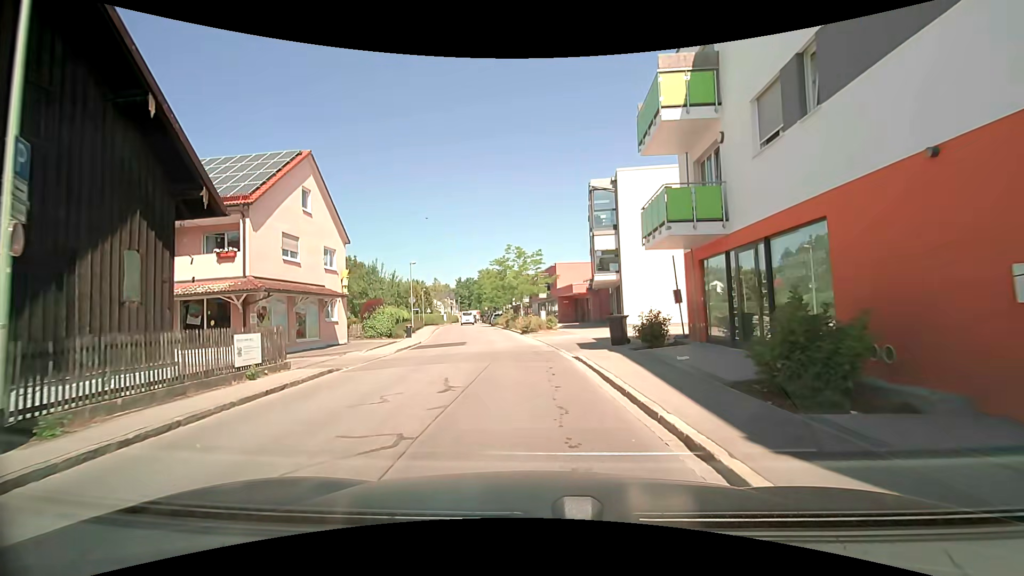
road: residential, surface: asphalt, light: Day
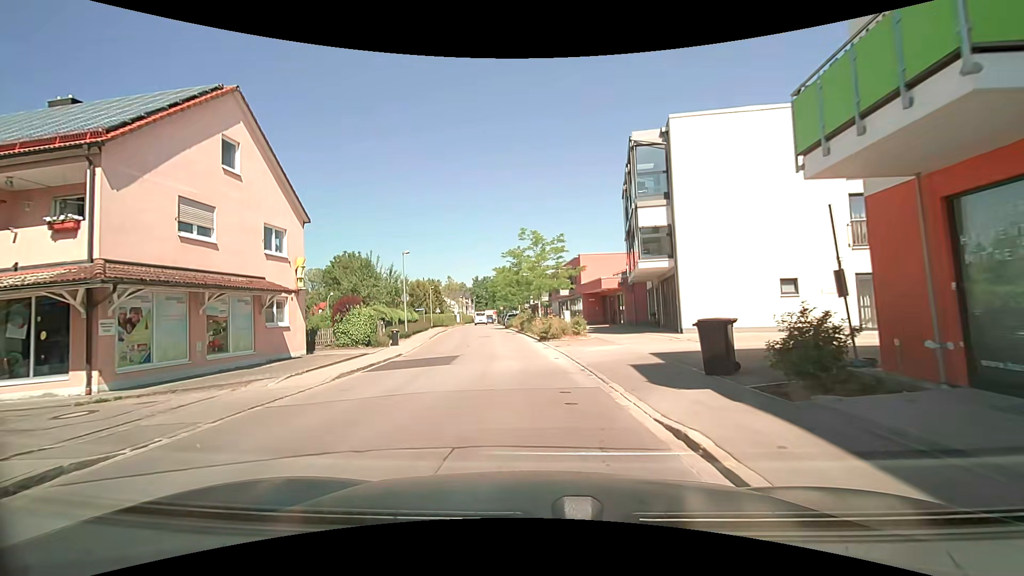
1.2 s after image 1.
(-0.3, +8.4) m; -2°
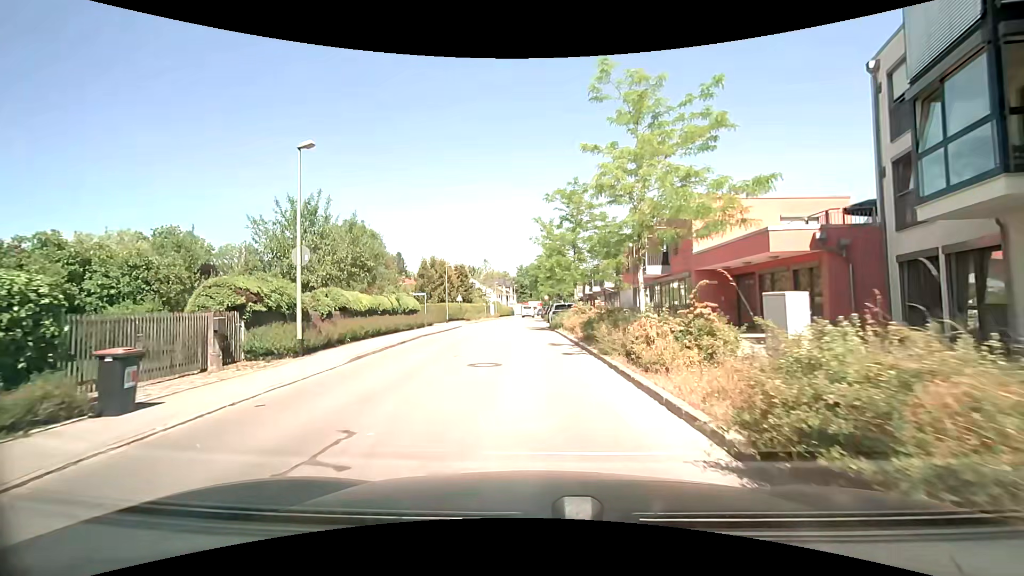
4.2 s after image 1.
(-1.6, +22.1) m; -6°
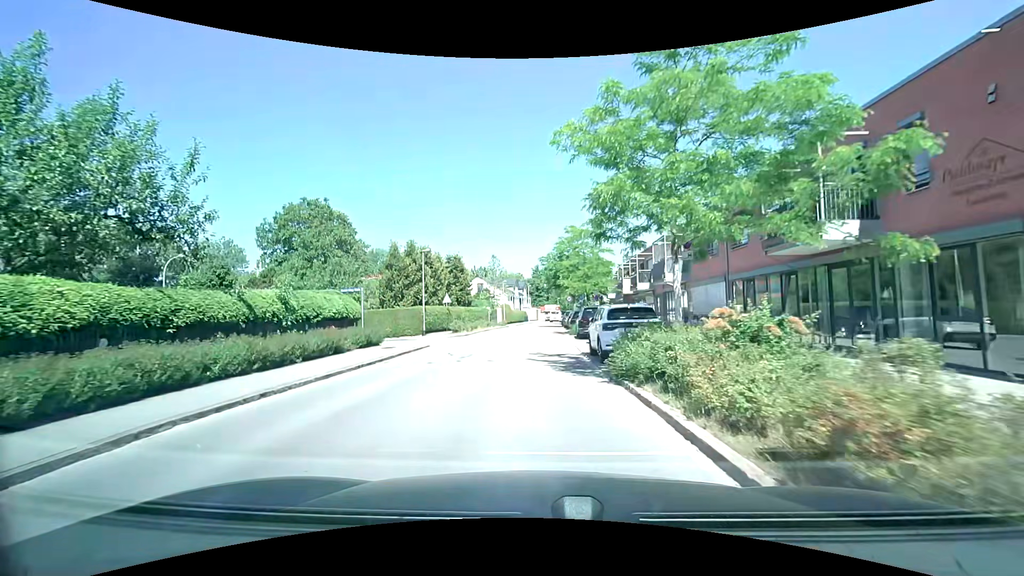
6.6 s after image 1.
(-0.5, +17.6) m; -3°
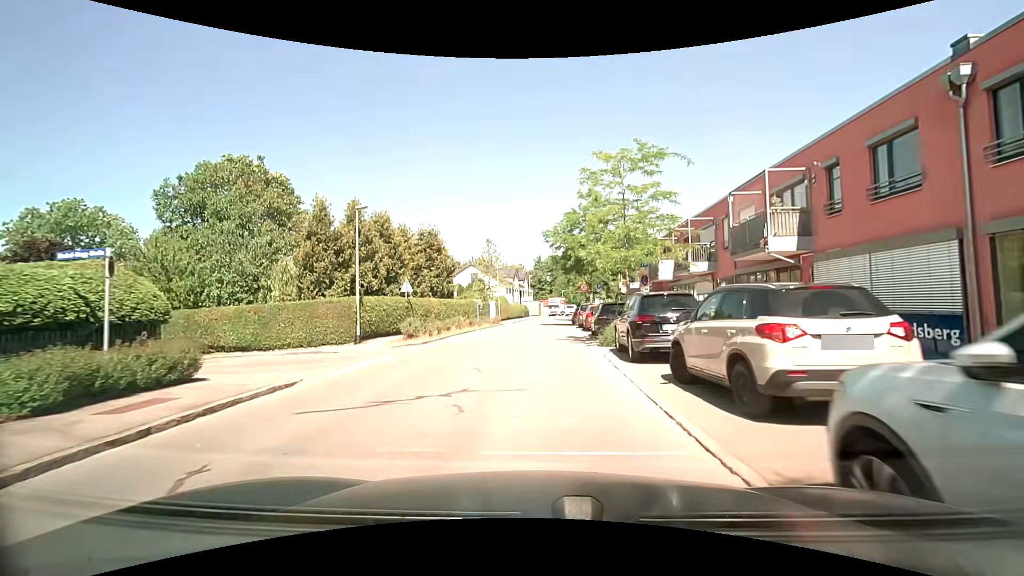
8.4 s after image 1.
(0.0, +13.6) m; -1°
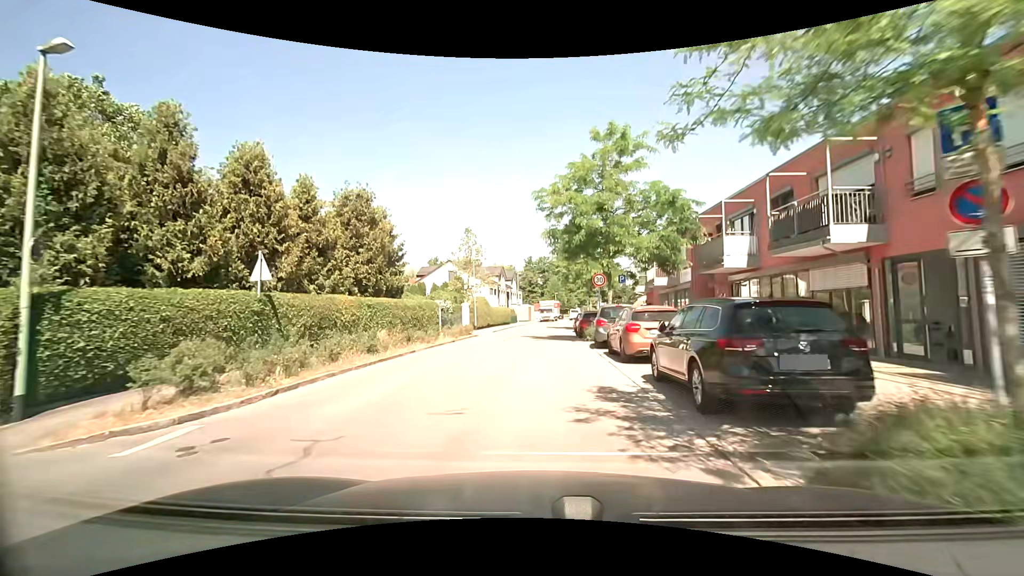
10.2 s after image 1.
(+0.3, +14.1) m; +1°
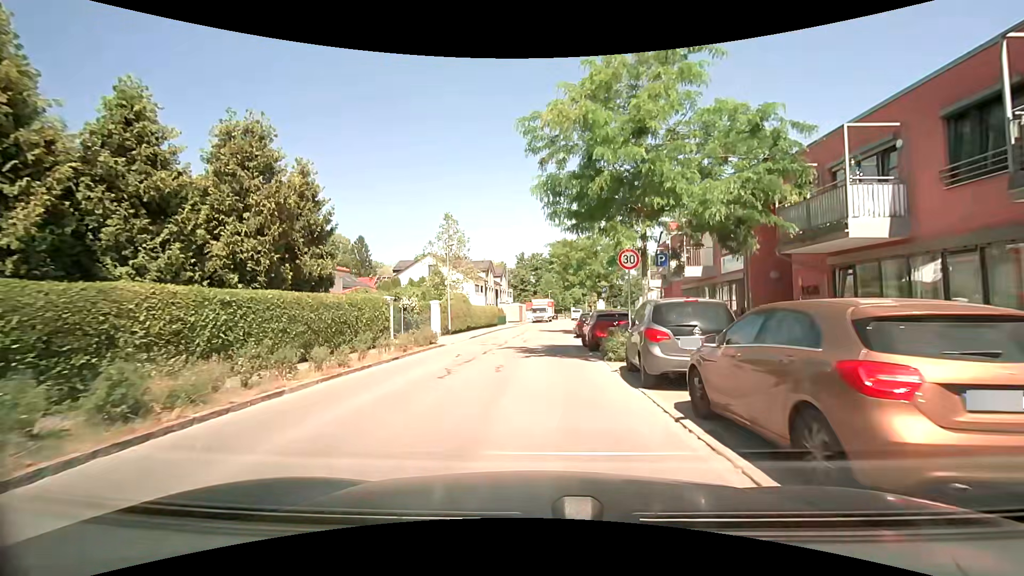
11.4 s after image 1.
(+0.2, +9.2) m; +2°
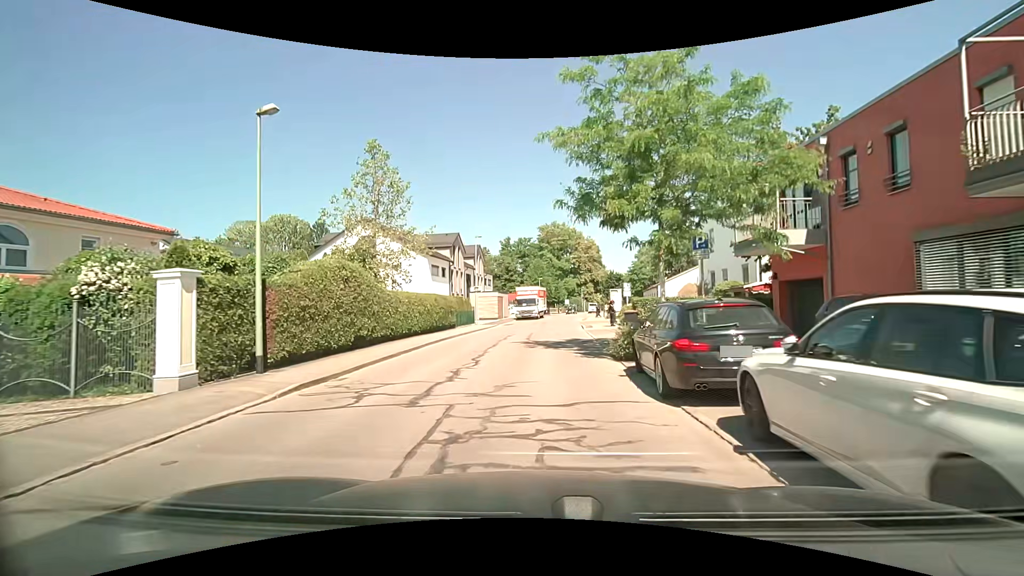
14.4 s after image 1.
(0.0, +21.9) m; 0°
(0, +10) (+1, +20) (+1, +30) (+2, +40) (+3, +50) (+4, +60) (+5, +70) (+7, +80) (+9, +89) (+11, +99) m
